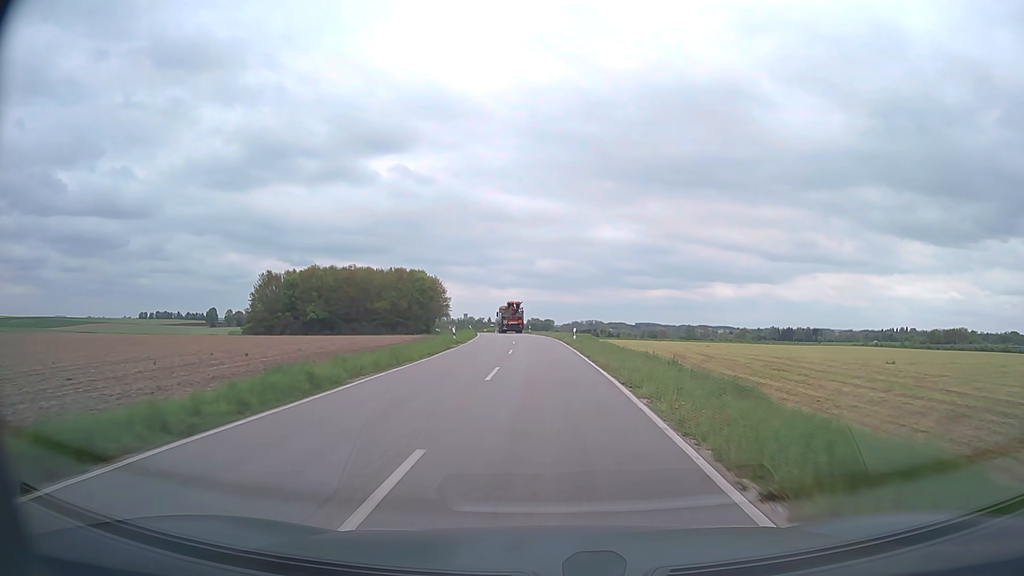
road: tertiary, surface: asphalt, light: Day
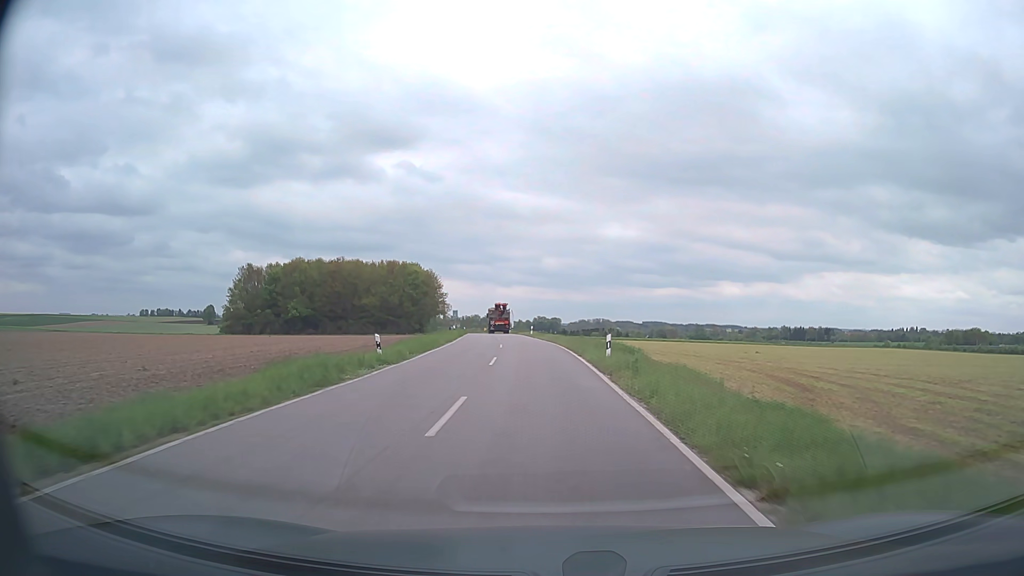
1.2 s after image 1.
(0.0, +19.4) m; 0°
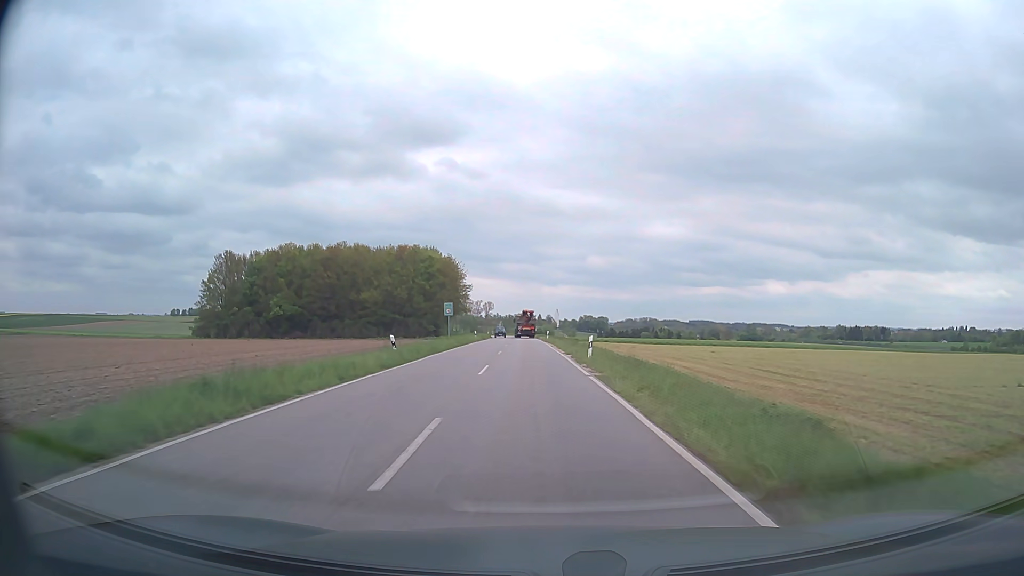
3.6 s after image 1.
(-1.3, +38.9) m; -4°
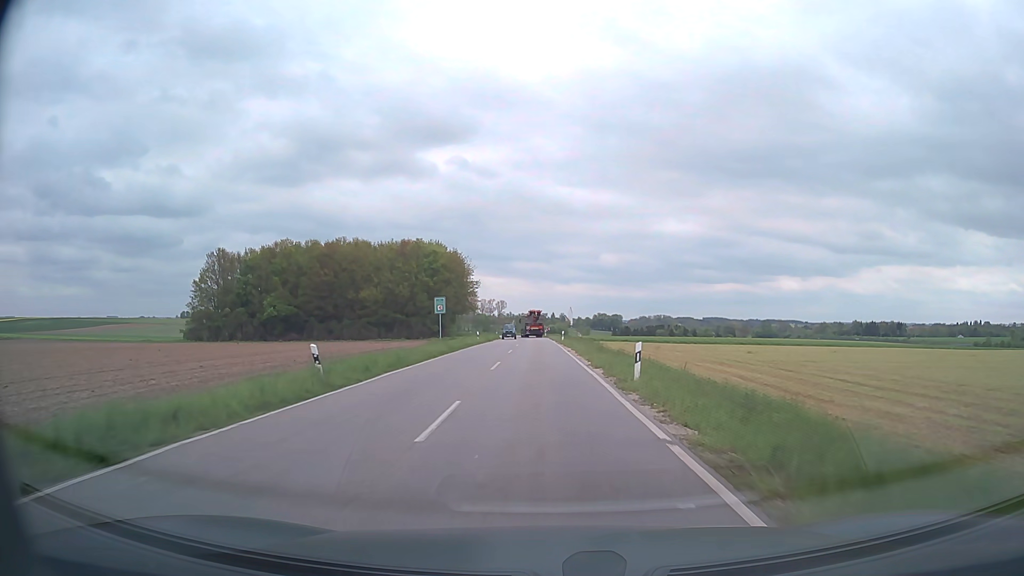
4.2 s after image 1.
(-0.1, +9.9) m; -1°
(0, +10) (0, +20) (0, +30) (0, +40) (-1, +50) (-1, +60) (-1, +70) (-1, +80) (-2, +90) (-2, +100) m
